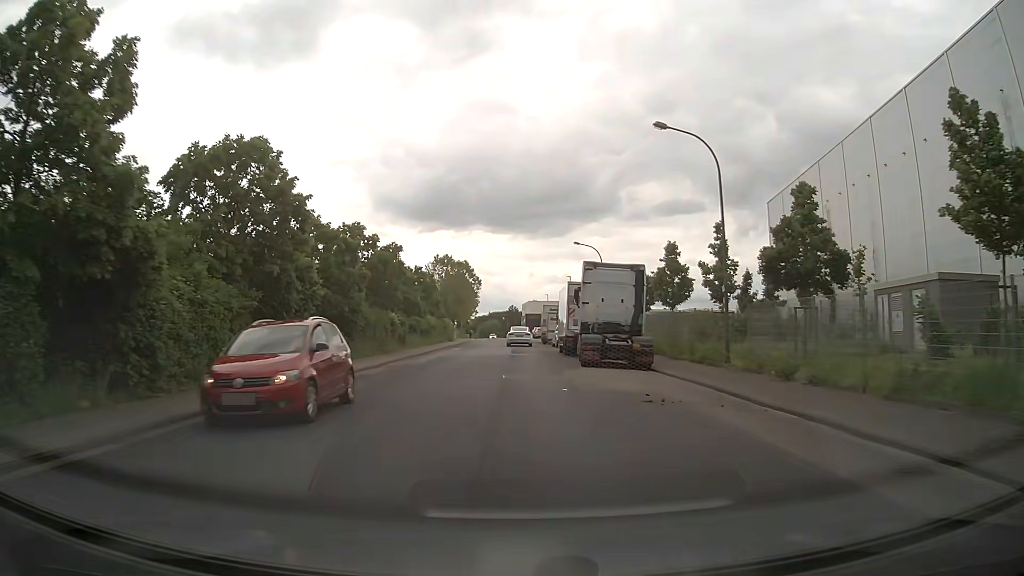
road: unclassified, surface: asphalt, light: Day
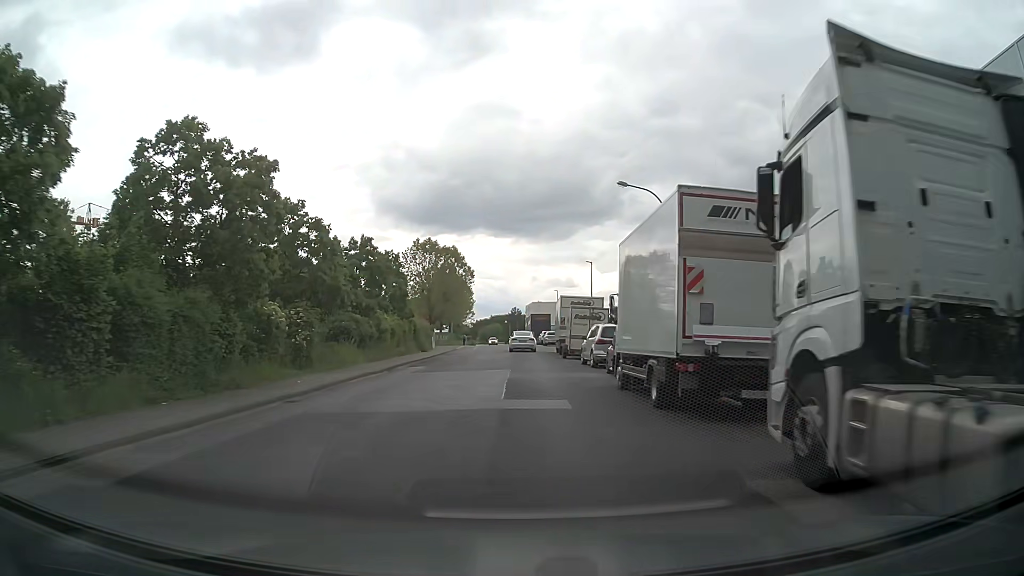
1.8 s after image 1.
(0.0, +22.0) m; 0°
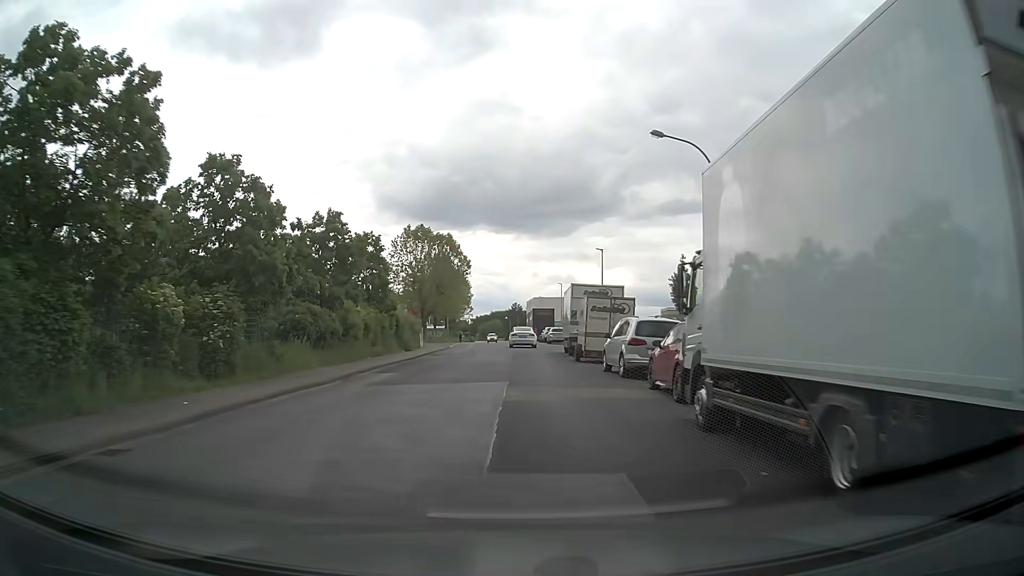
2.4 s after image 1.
(0.0, +7.3) m; 0°
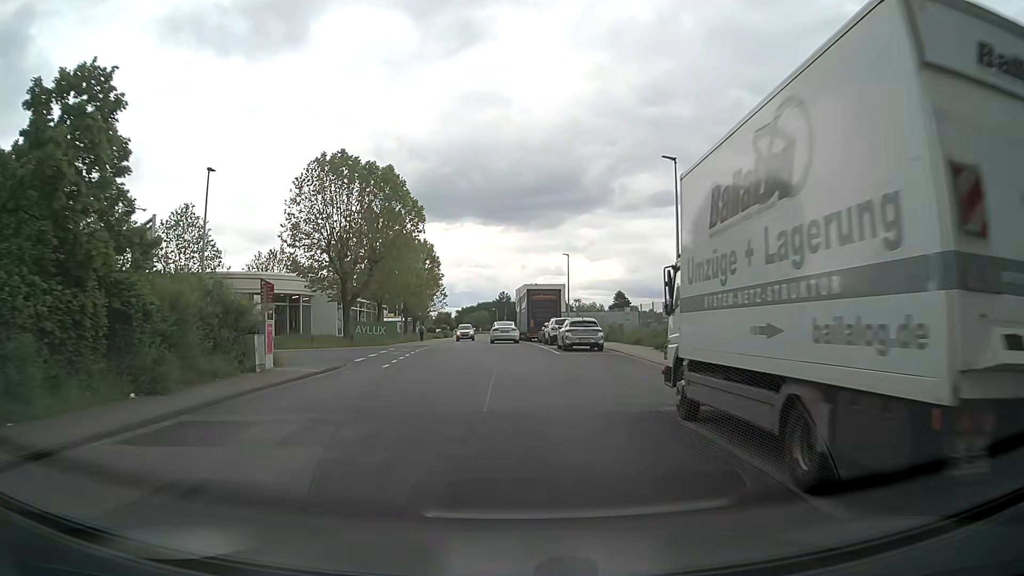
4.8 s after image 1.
(-0.1, +29.2) m; +1°
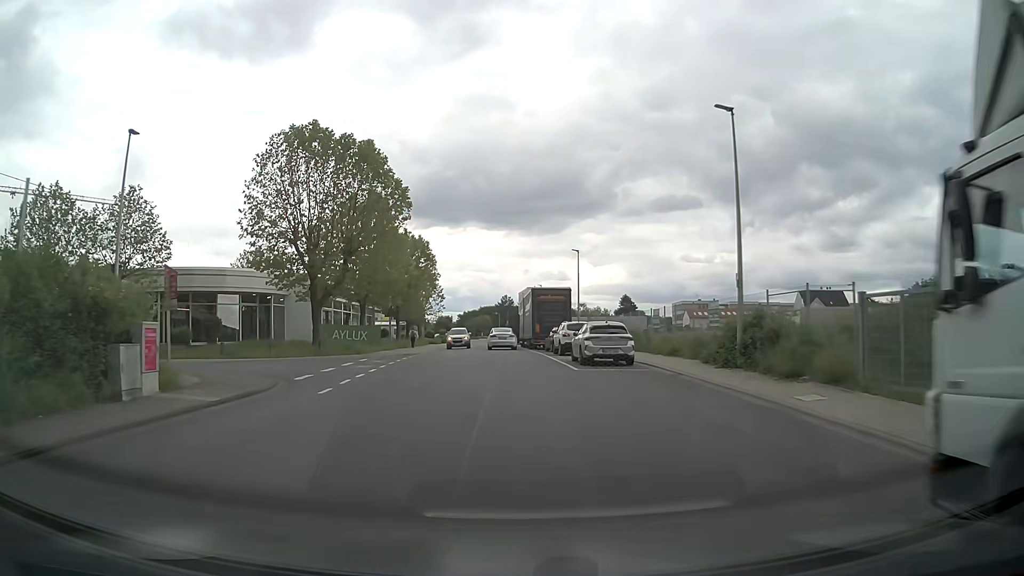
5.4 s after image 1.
(-0.1, +7.3) m; -1°
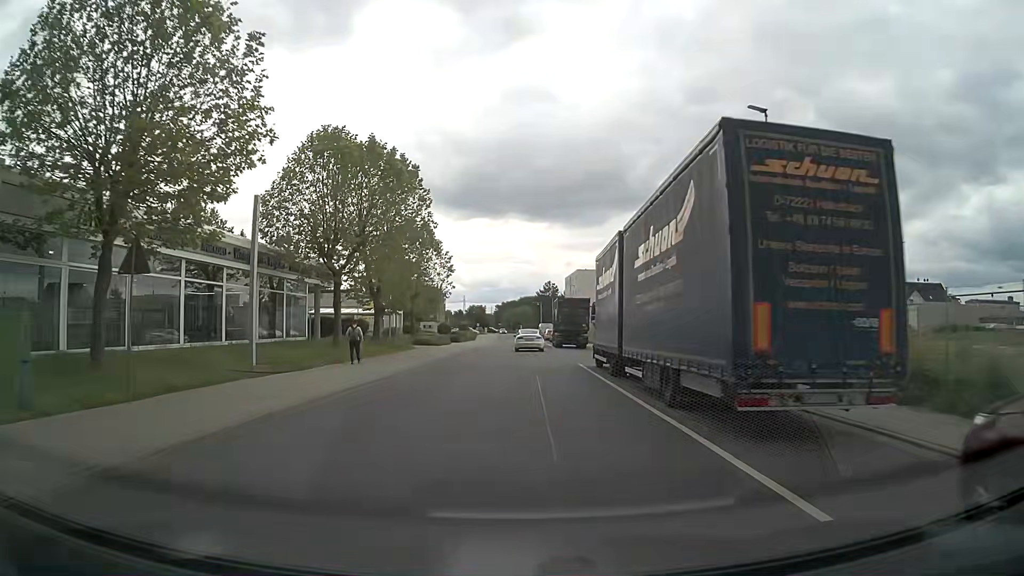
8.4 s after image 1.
(-1.2, +36.1) m; -4°
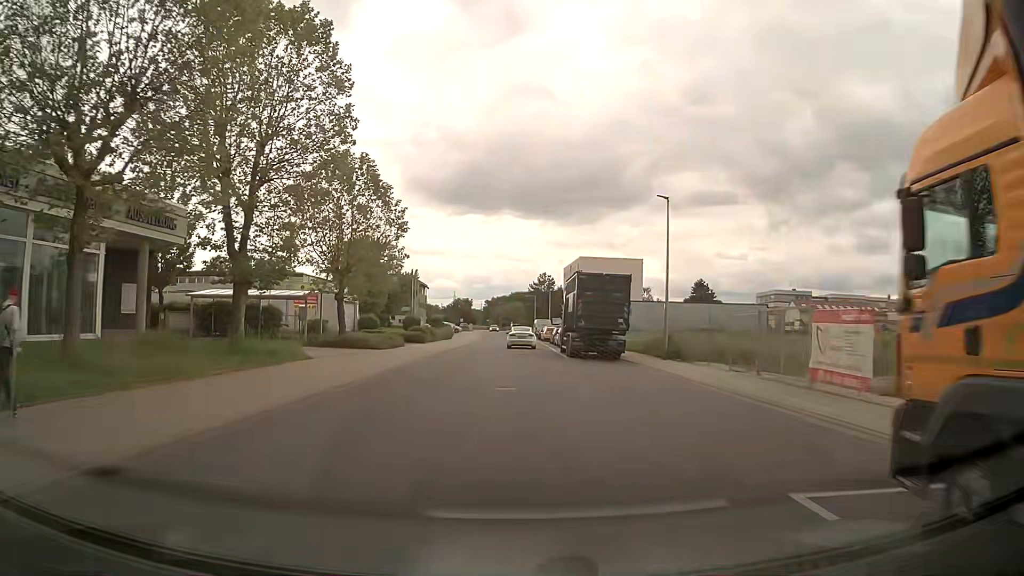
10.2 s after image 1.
(+0.1, +21.9) m; +2°
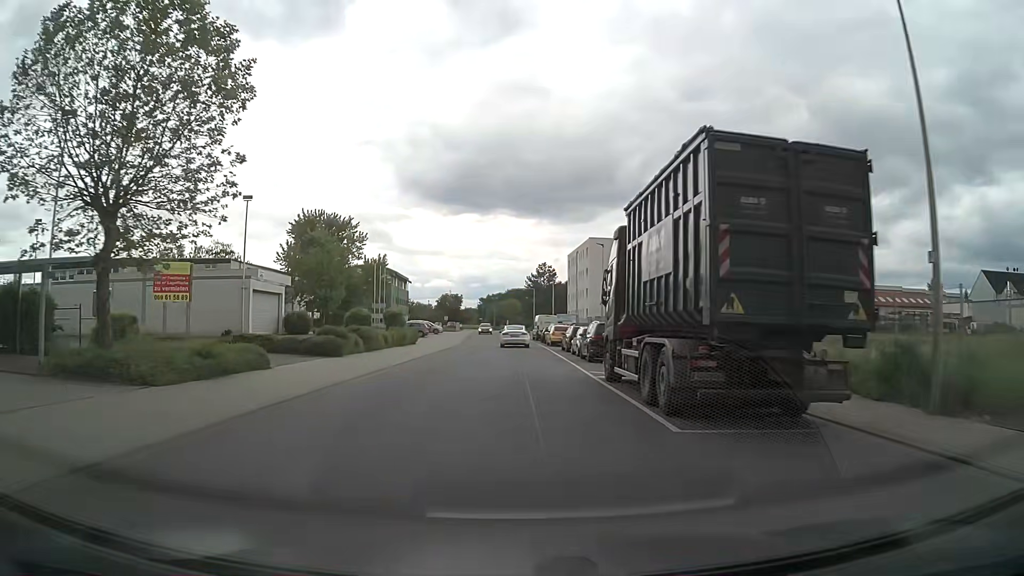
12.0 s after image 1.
(+0.1, +22.3) m; 0°
(0, +10) (0, +20) (0, +30) (0, +40) (0, +50) (0, +60) (-1, +70) (0, +80) (0, +90) (0, +100) m
